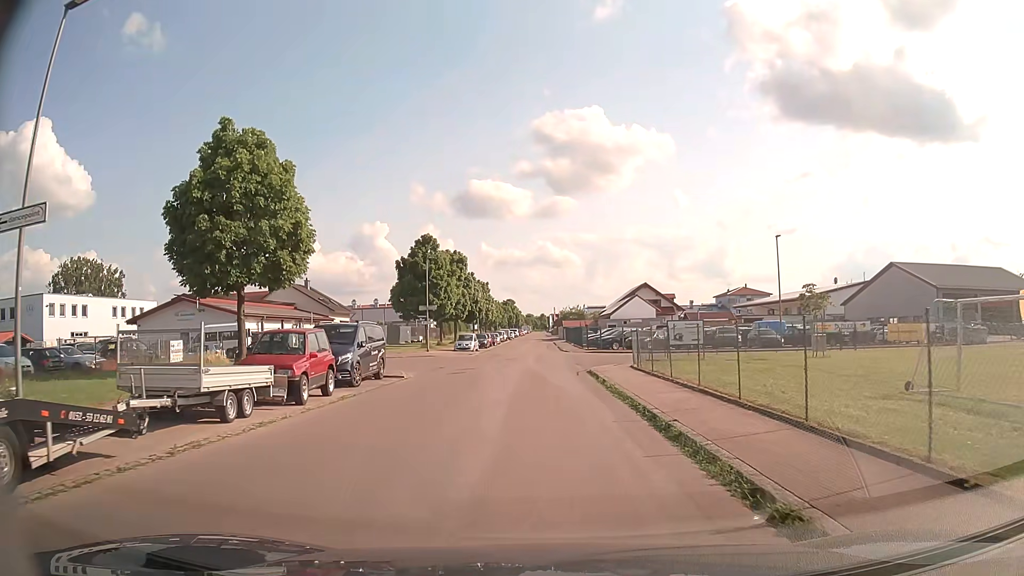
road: residential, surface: asphalt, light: Day
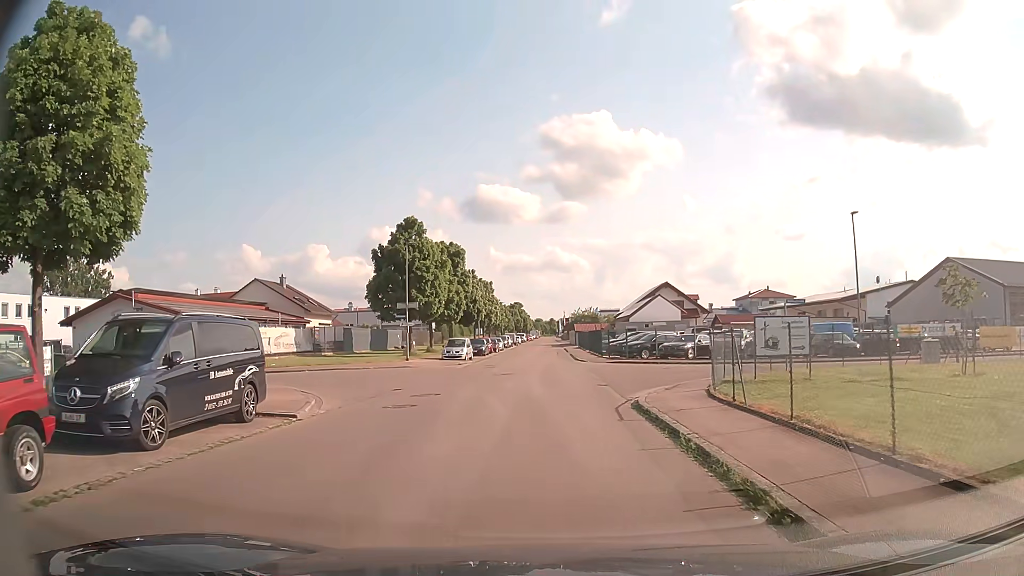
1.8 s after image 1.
(0.0, +11.2) m; -1°
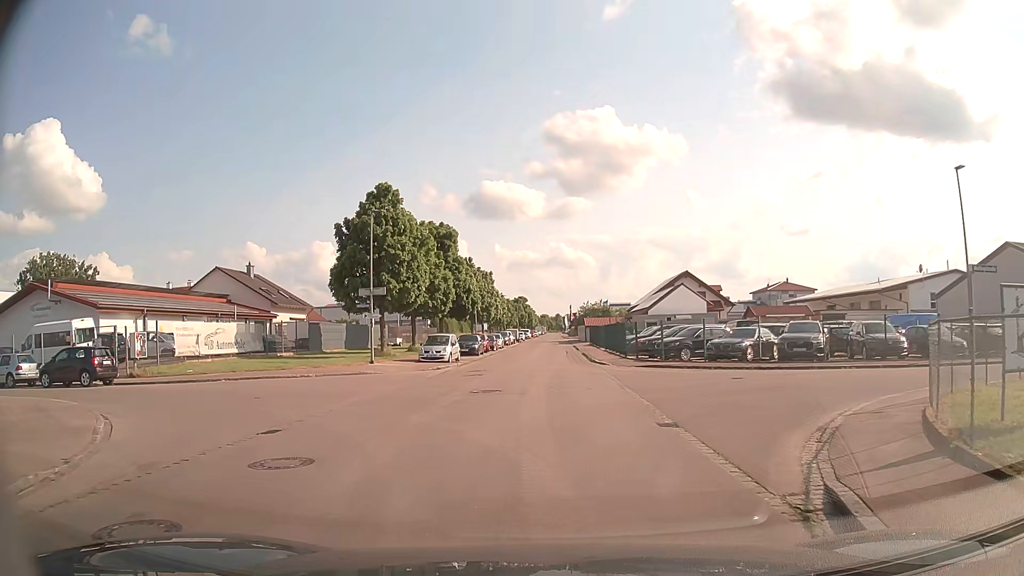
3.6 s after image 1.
(0.0, +10.2) m; 0°
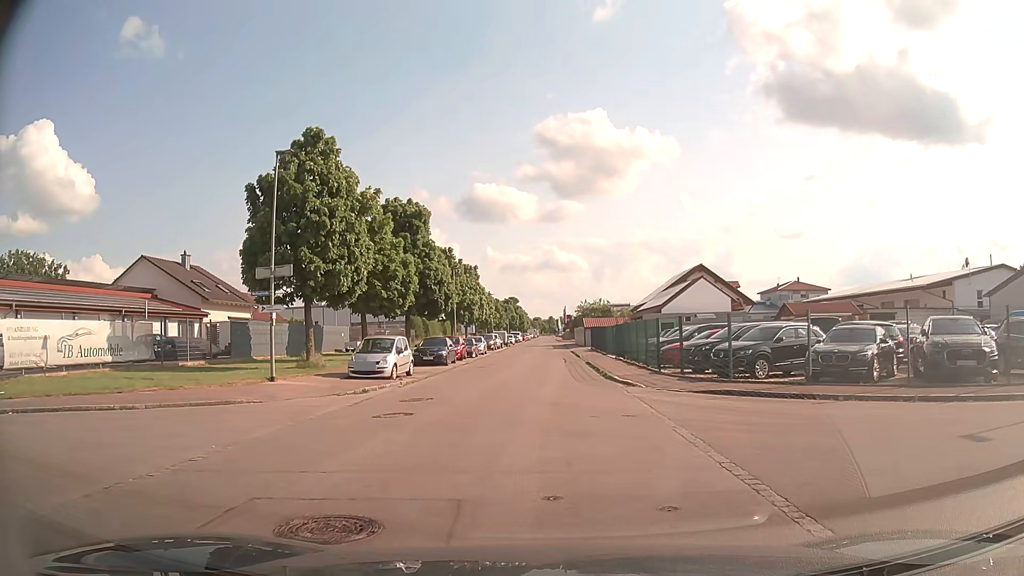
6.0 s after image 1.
(0.0, +11.8) m; 0°
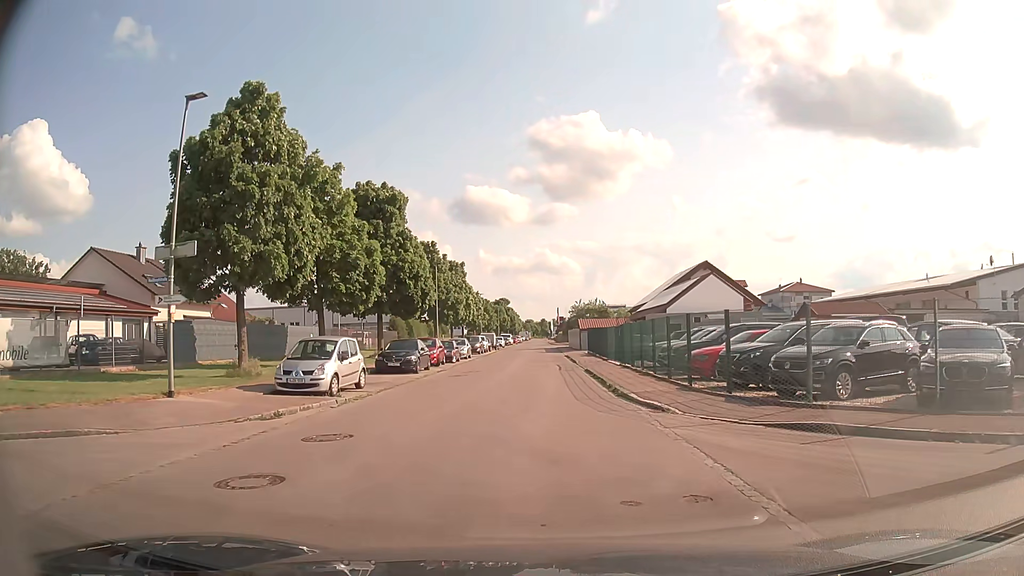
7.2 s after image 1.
(0.0, +6.2) m; +1°
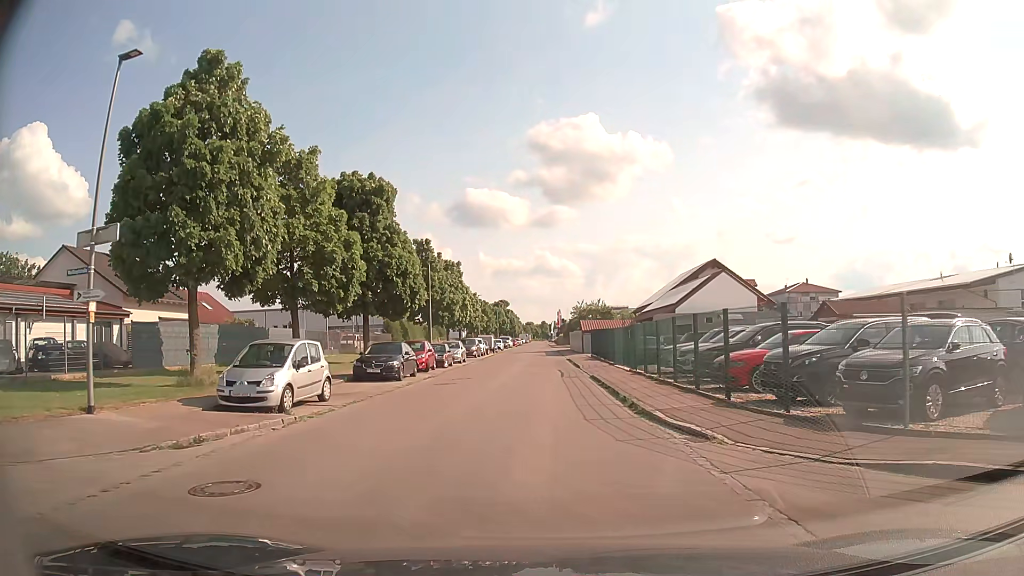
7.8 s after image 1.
(0.0, +3.5) m; 0°
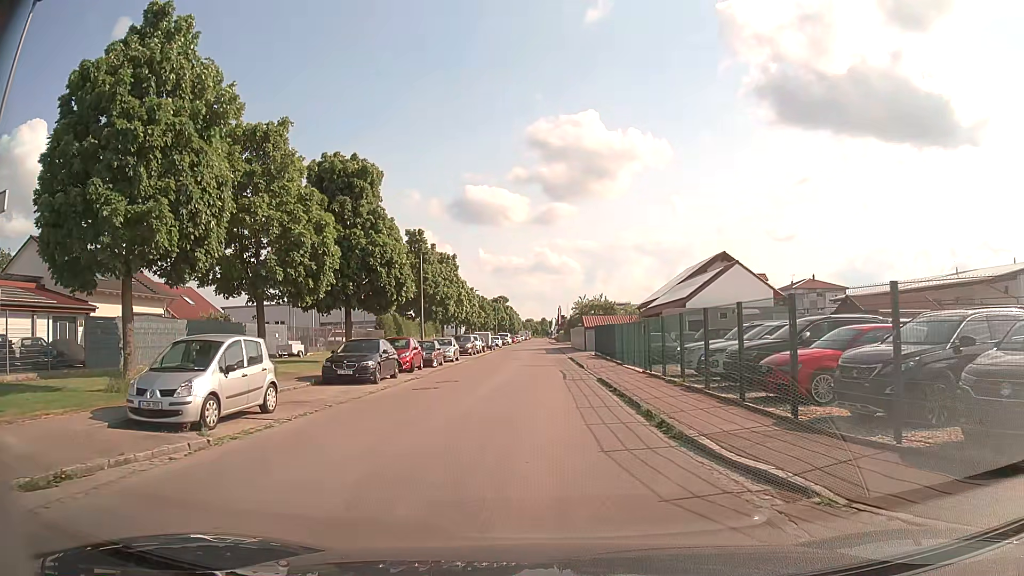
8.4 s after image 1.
(0.0, +3.6) m; 0°
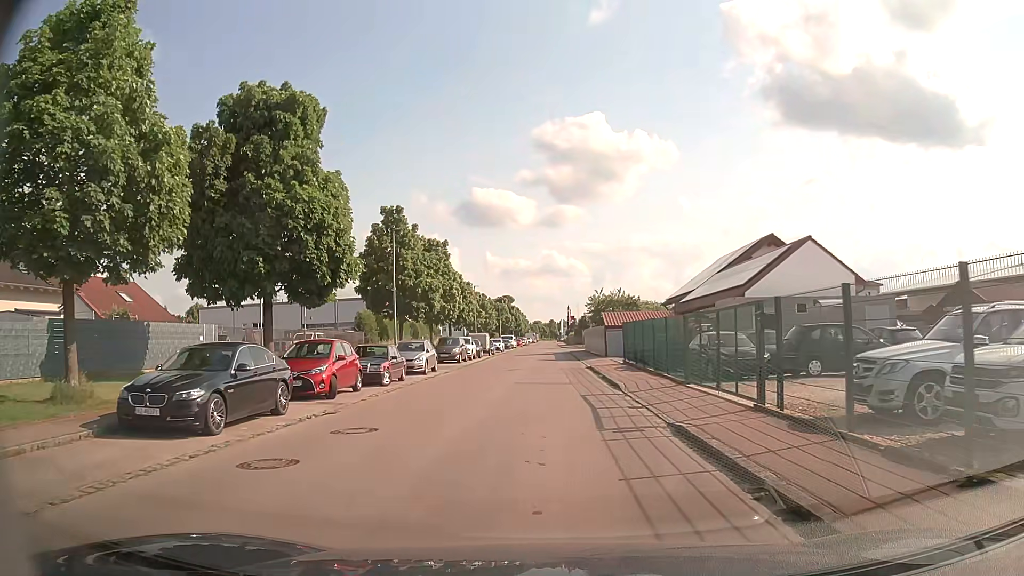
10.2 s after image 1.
(-0.2, +11.9) m; -1°
(0, +10) (0, +20) (0, +30) (0, +40) (0, +50) (0, +60) (0, +70) (+5, +78) (+15, +81) (+25, +81) m
